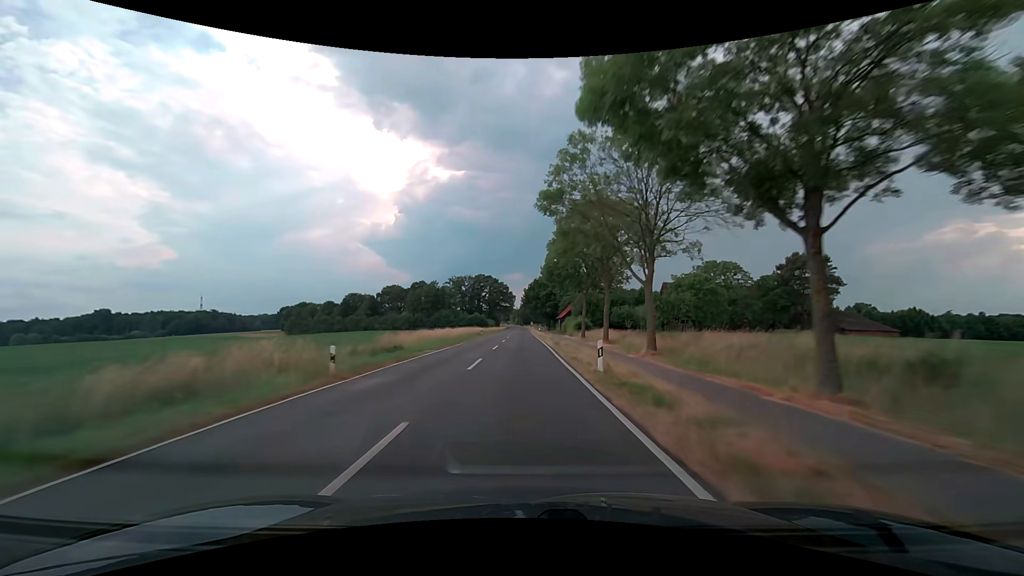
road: secondary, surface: asphalt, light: Day
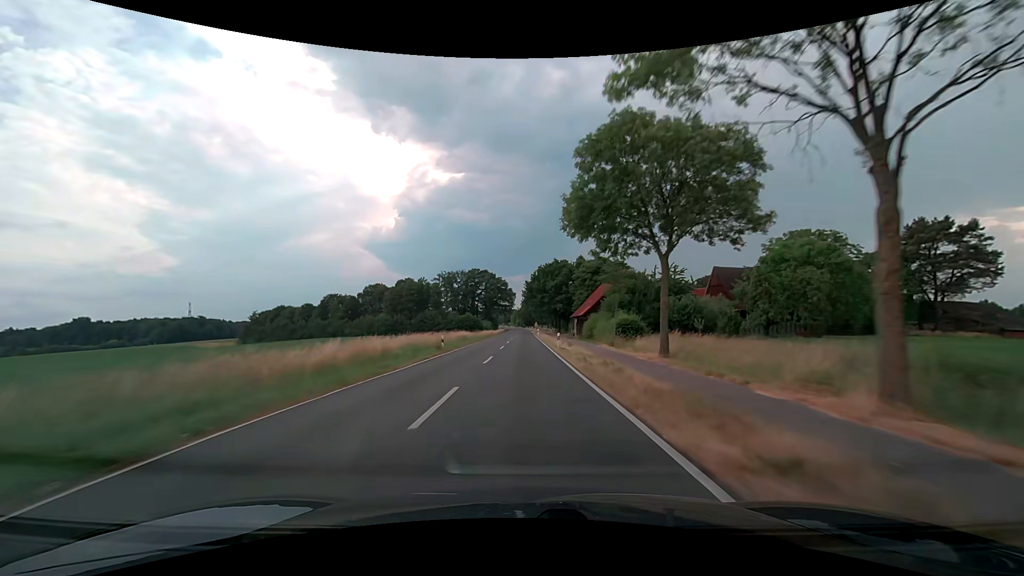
(-0.3, +31.6) m; -1°
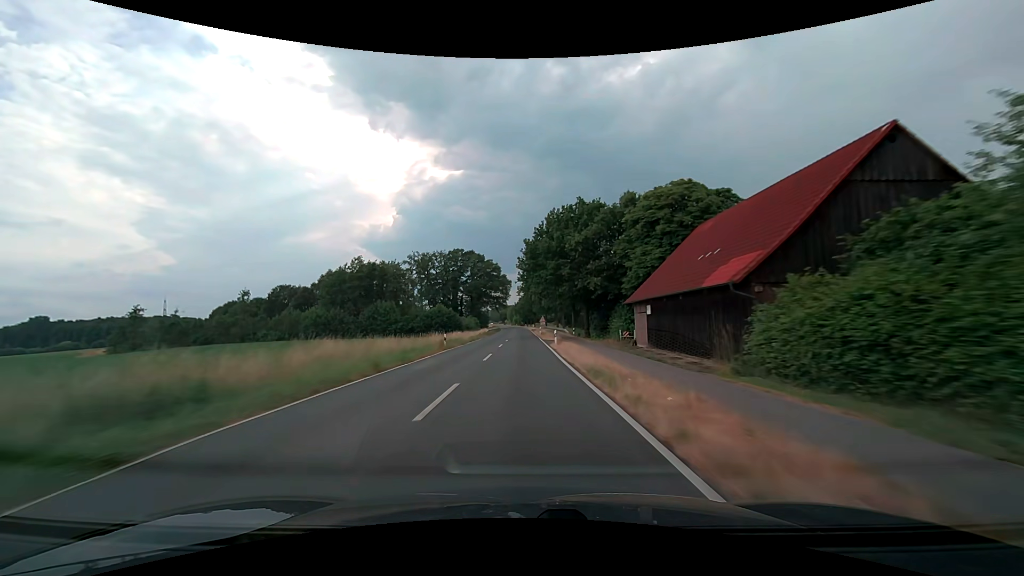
(+0.1, +47.5) m; 0°
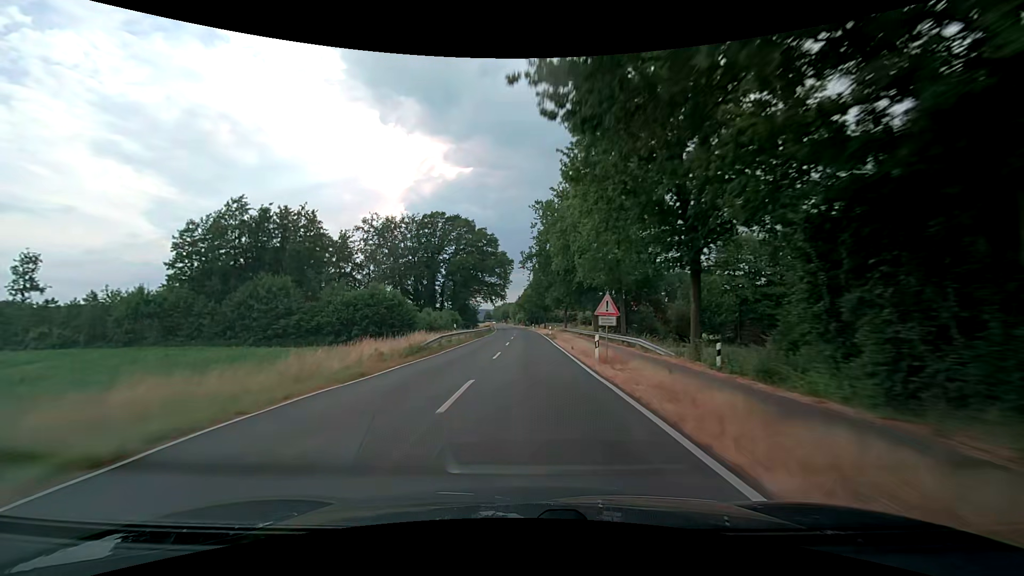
(-0.3, +47.6) m; -1°
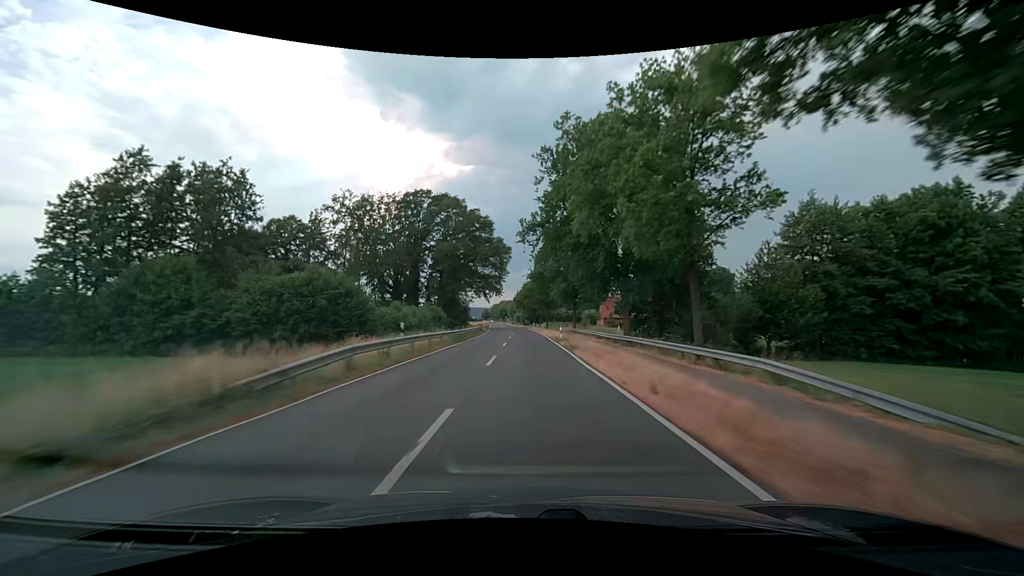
(0.0, +15.9) m; 0°
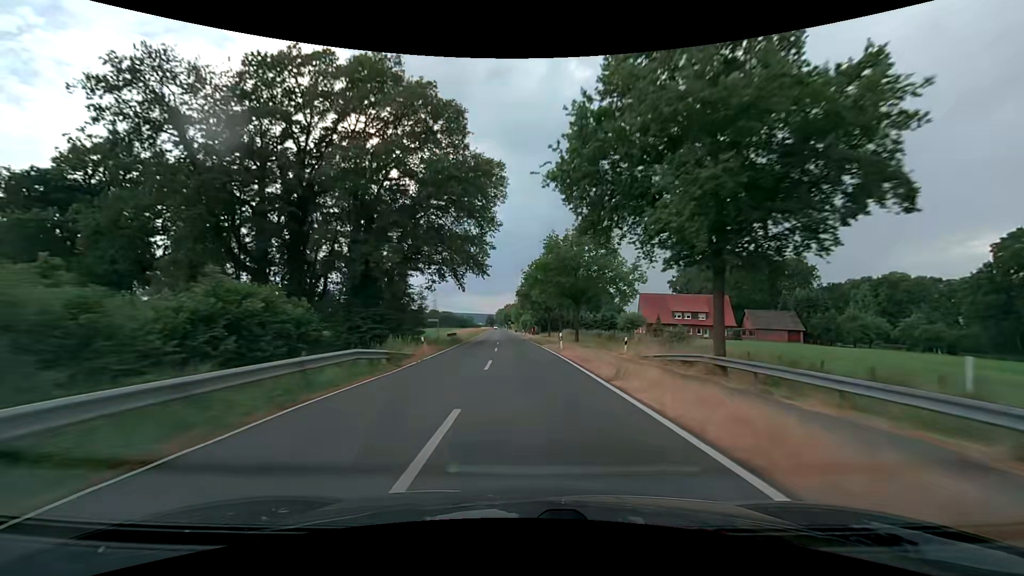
(0.0, +47.5) m; -1°
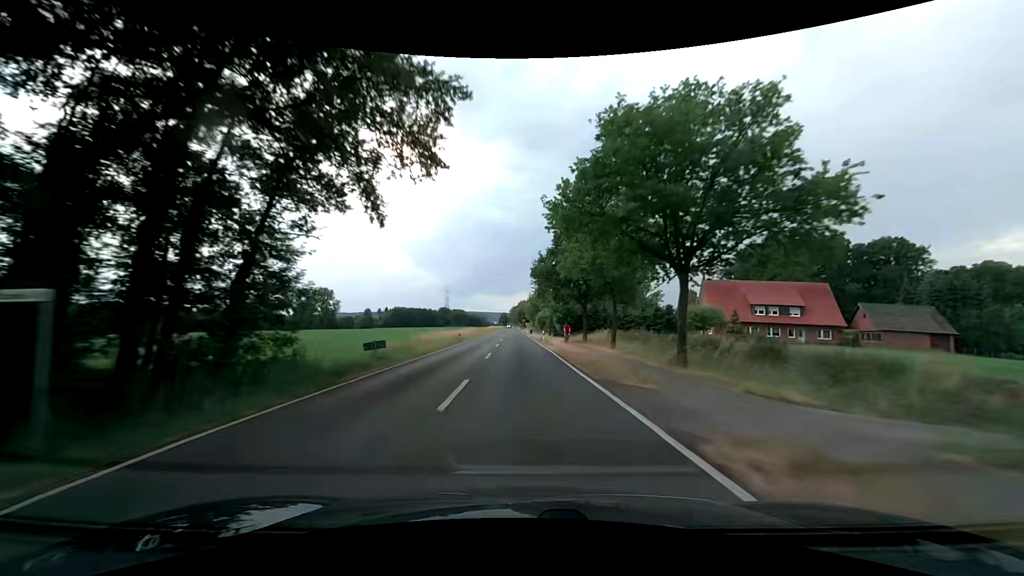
(-0.5, +31.6) m; -2°
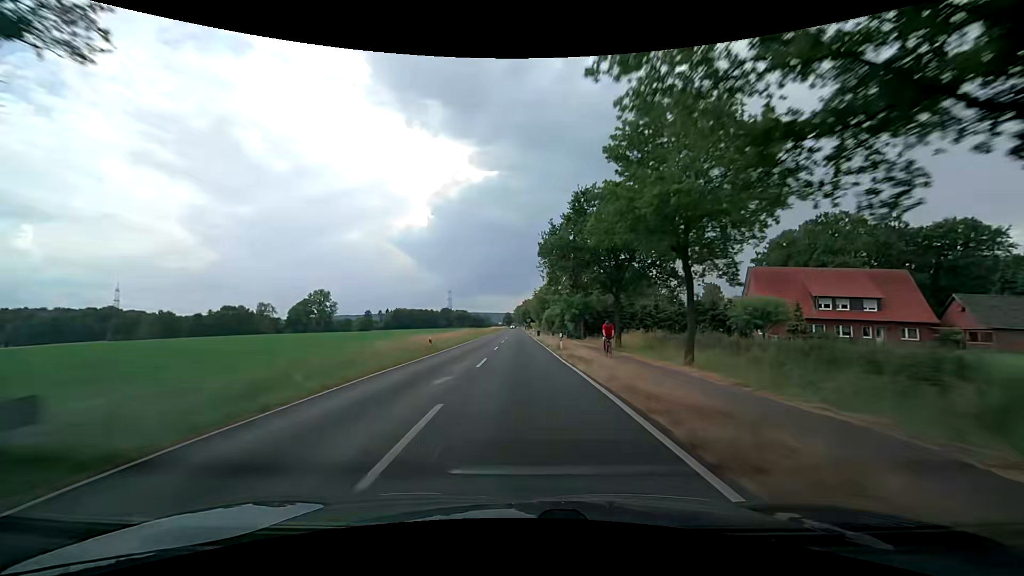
(-0.1, +15.8) m; -1°
(0, +10) (0, +20) (0, +30) (0, +40) (0, +50) (0, +60) (0, +70) (0, +80) (-1, +90) (-1, +100) m
